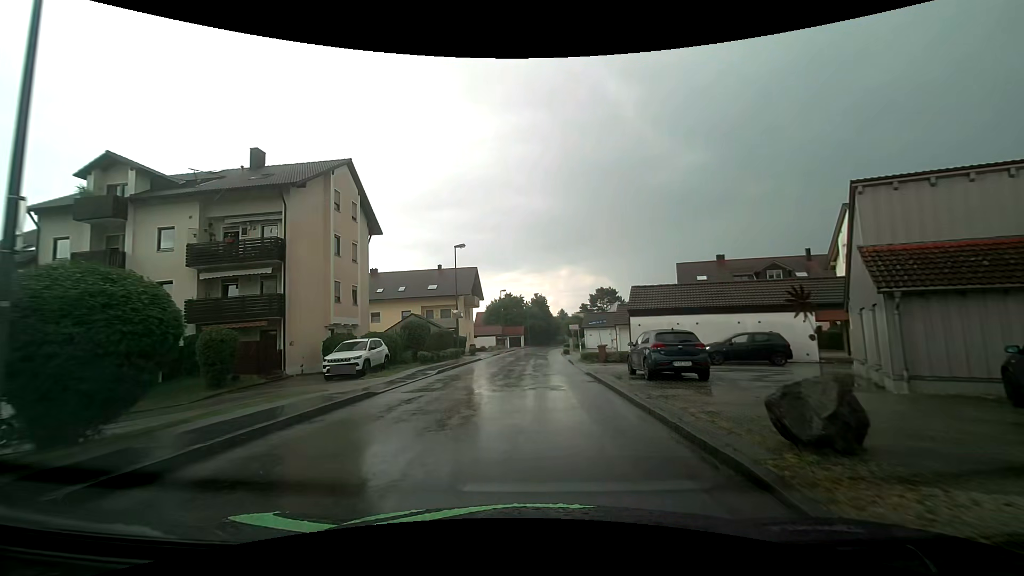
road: unclassified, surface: asphalt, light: Day
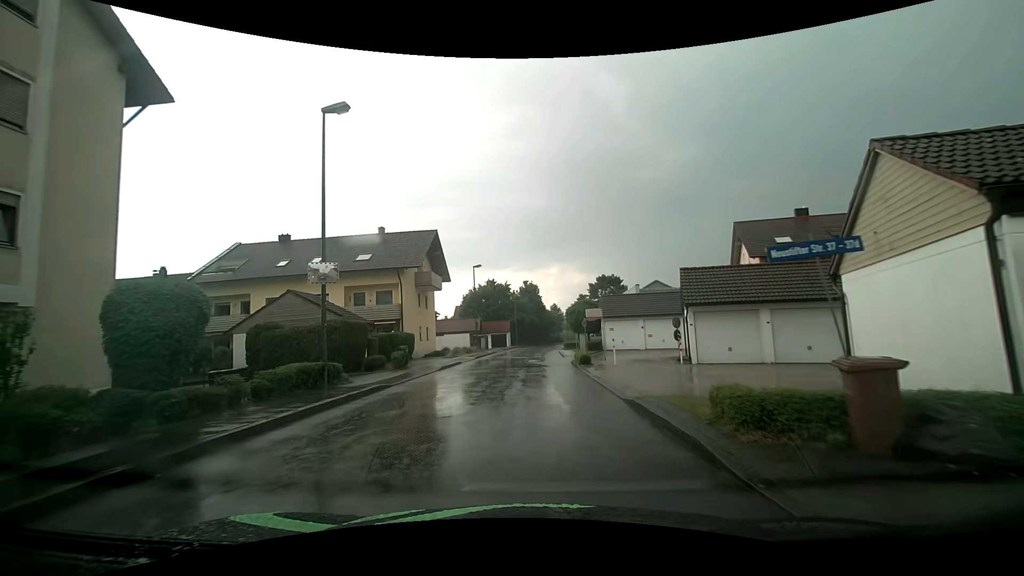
(0.0, +21.5) m; +2°
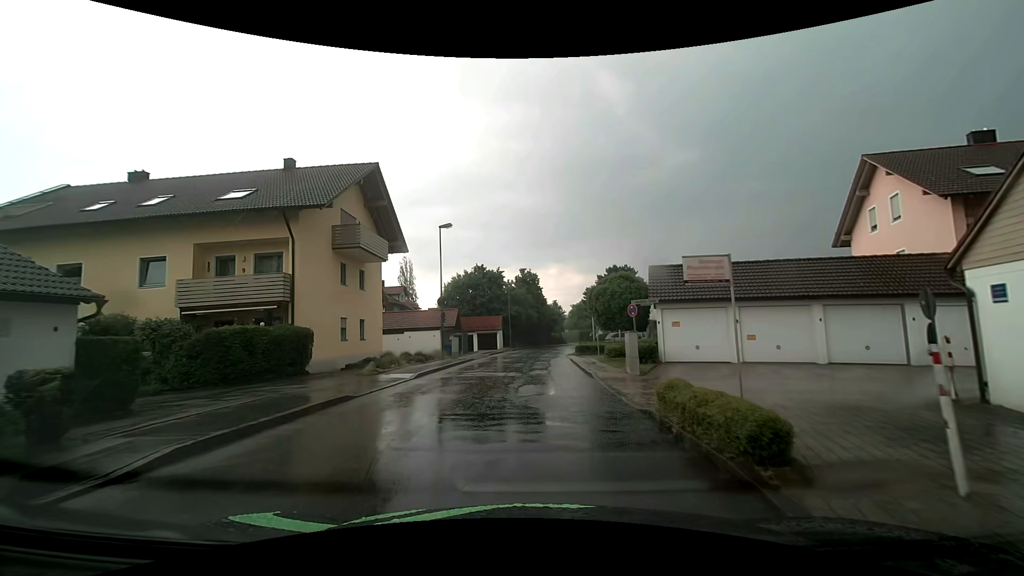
(-0.2, +16.9) m; -1°
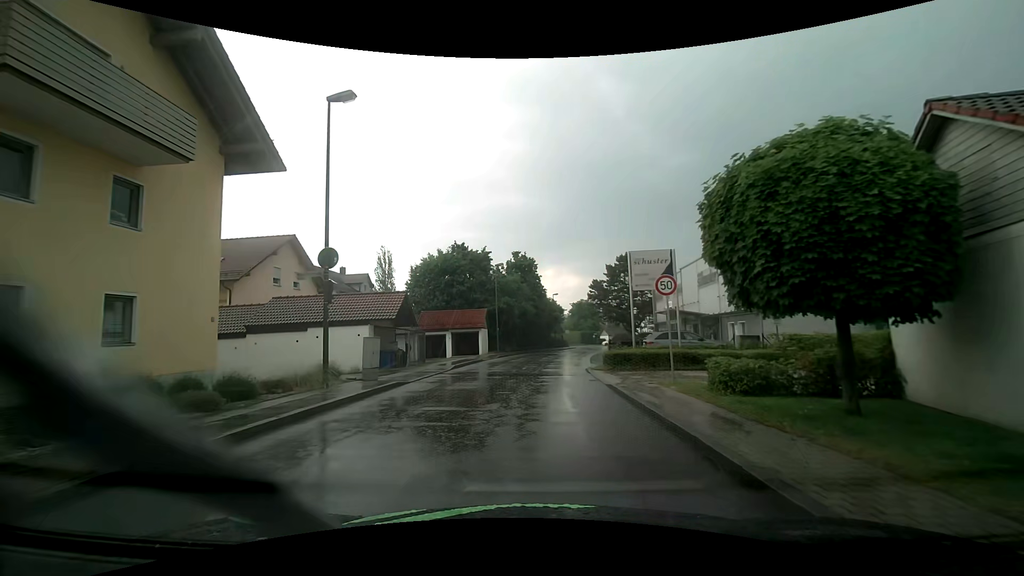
(-0.1, +16.4) m; 0°
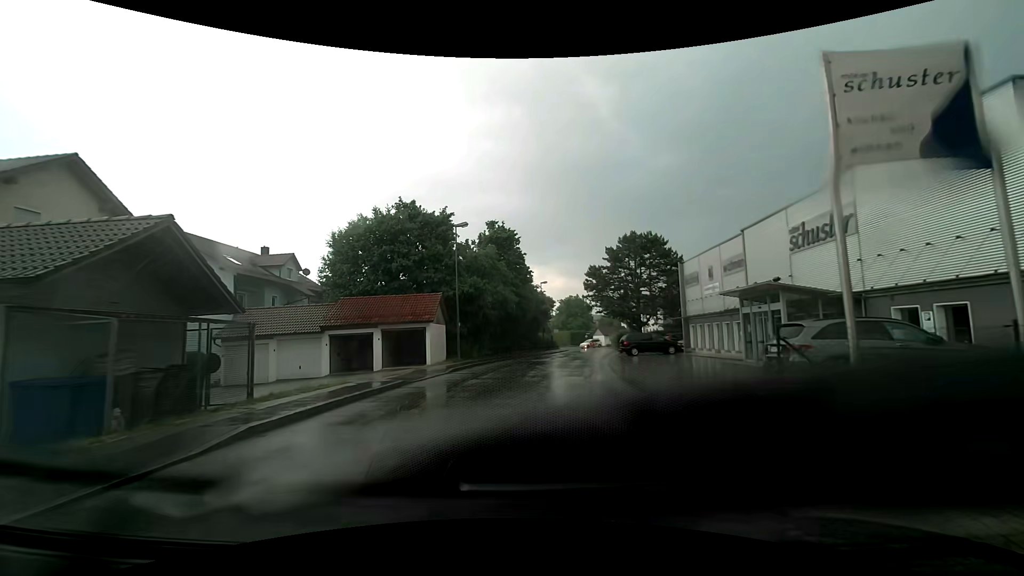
(+0.2, +16.2) m; +2°
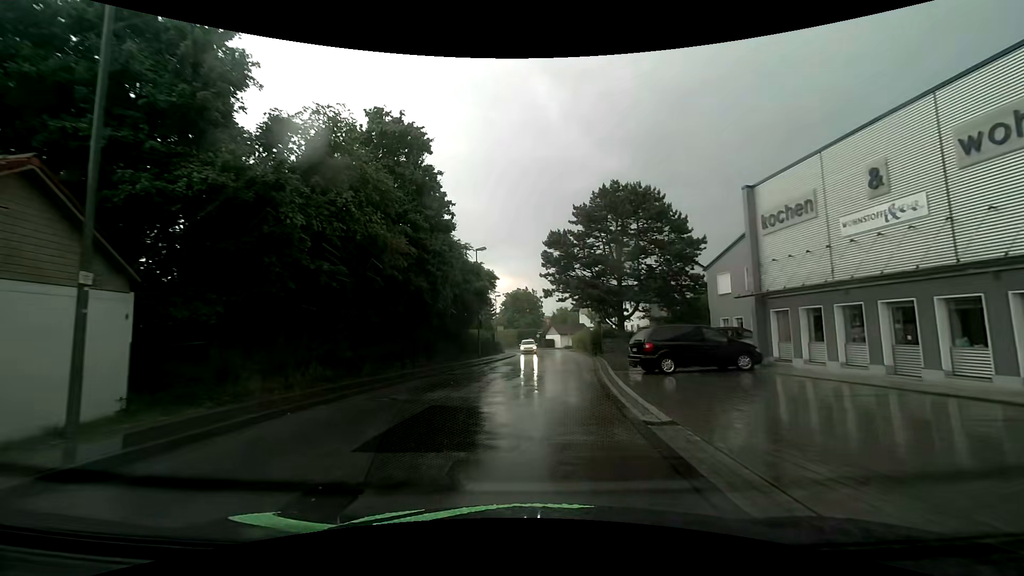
(+1.1, +22.0) m; +6°
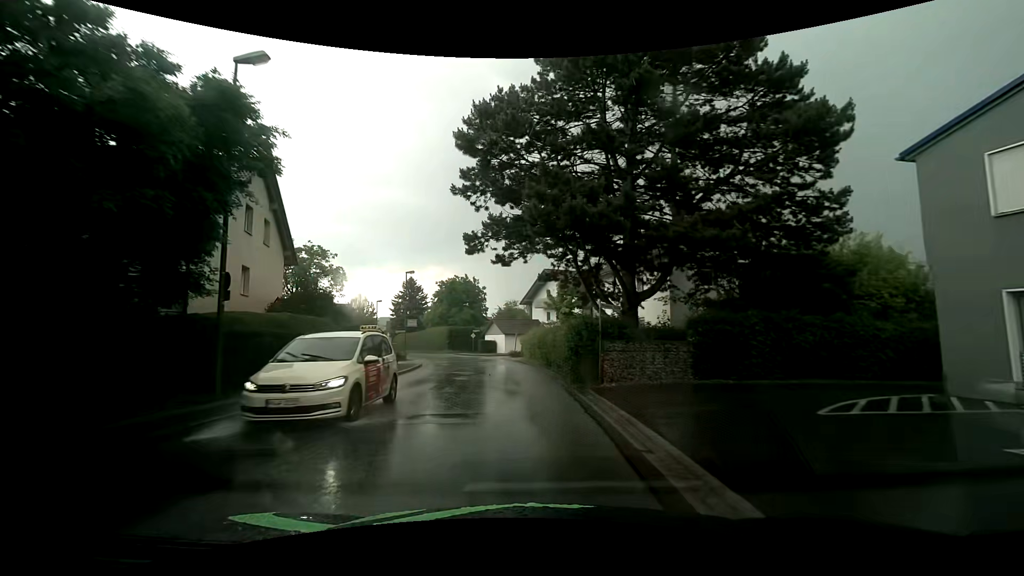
(+1.7, +25.1) m; +6°
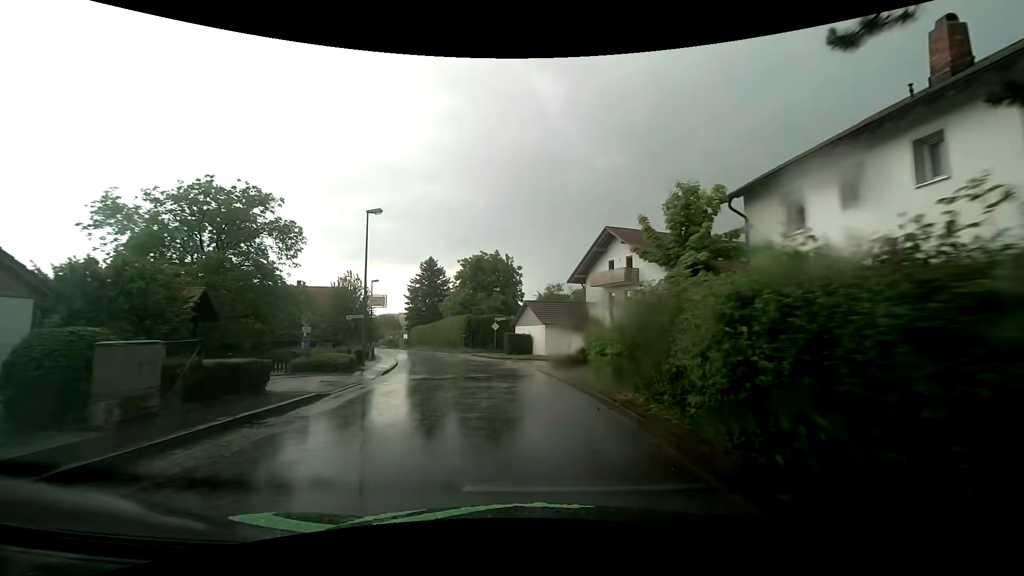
(-1.0, +21.5) m; -5°
(0, +10) (-1, +20) (-2, +30) (-5, +39) (-9, +49) (-12, +58) (-16, +68) (-19, +77) (-23, +86) (-26, +96) m
